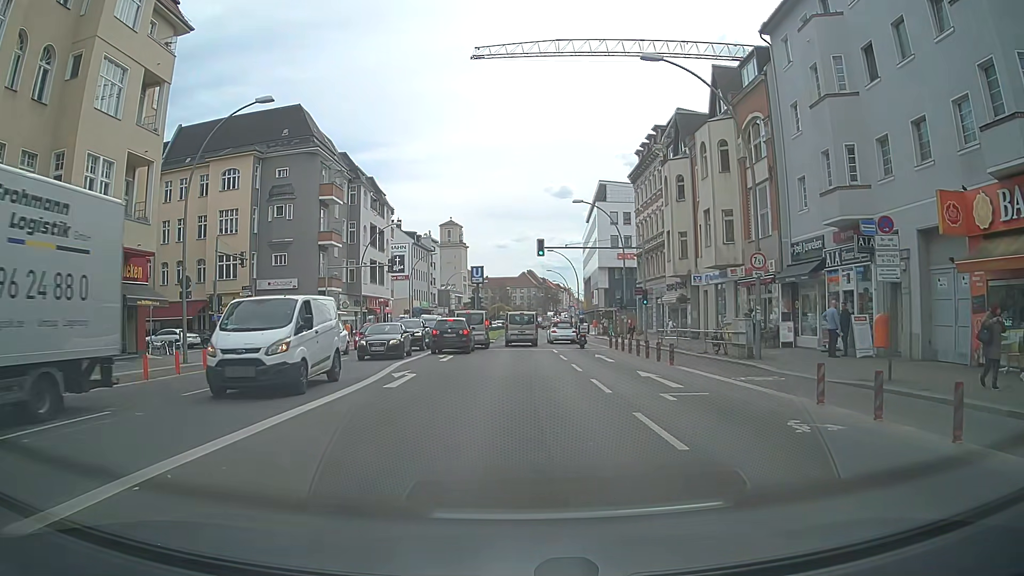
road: primary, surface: asphalt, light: Day
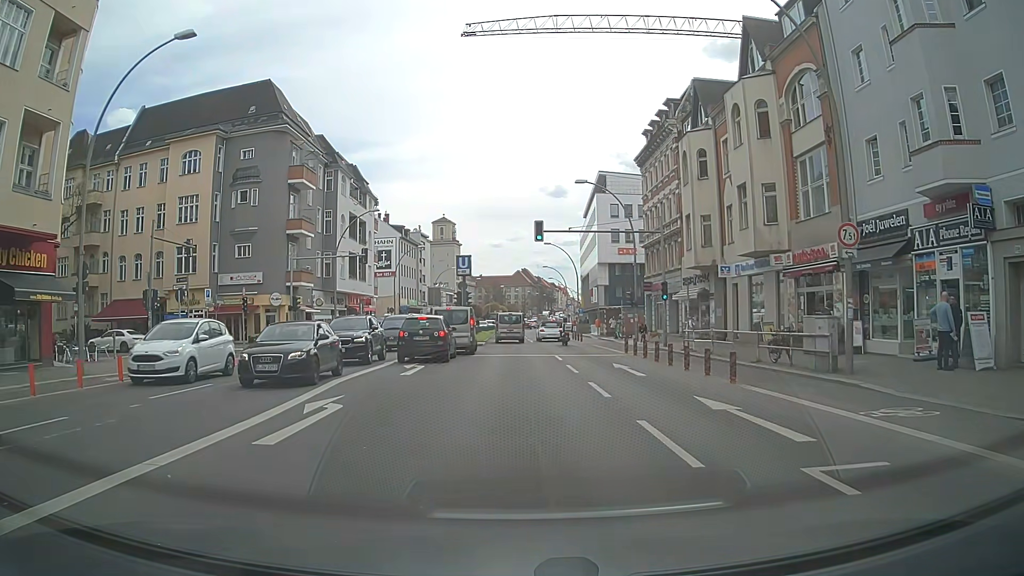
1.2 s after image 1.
(-0.1, +6.9) m; 0°
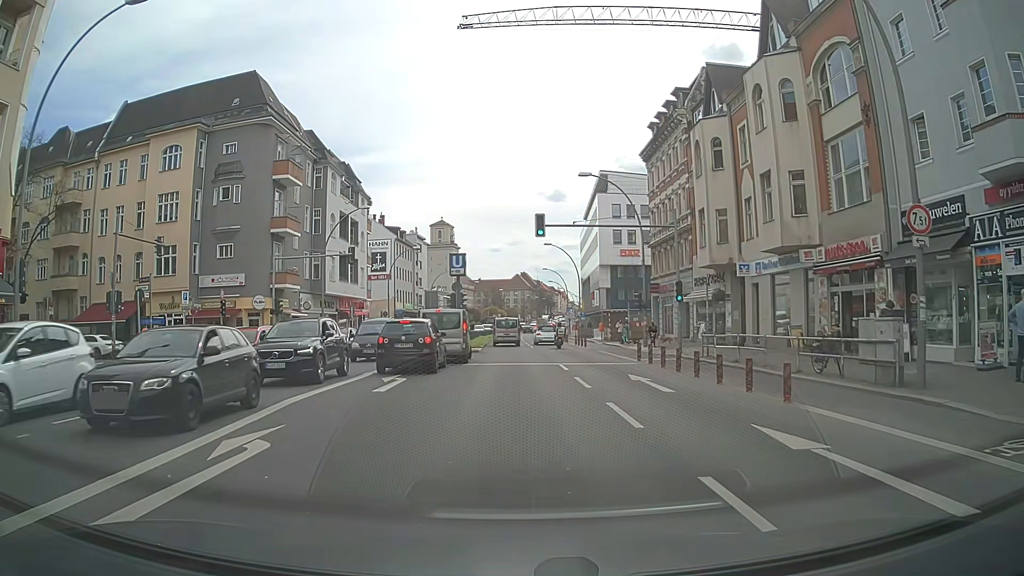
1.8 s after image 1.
(0.0, +3.2) m; +1°
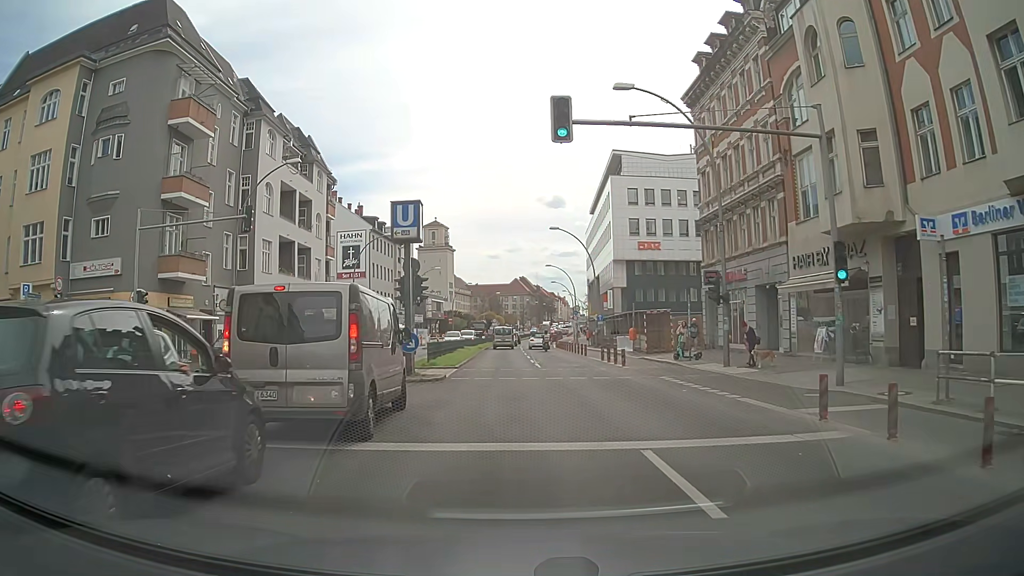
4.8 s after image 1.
(-0.1, +16.5) m; 0°
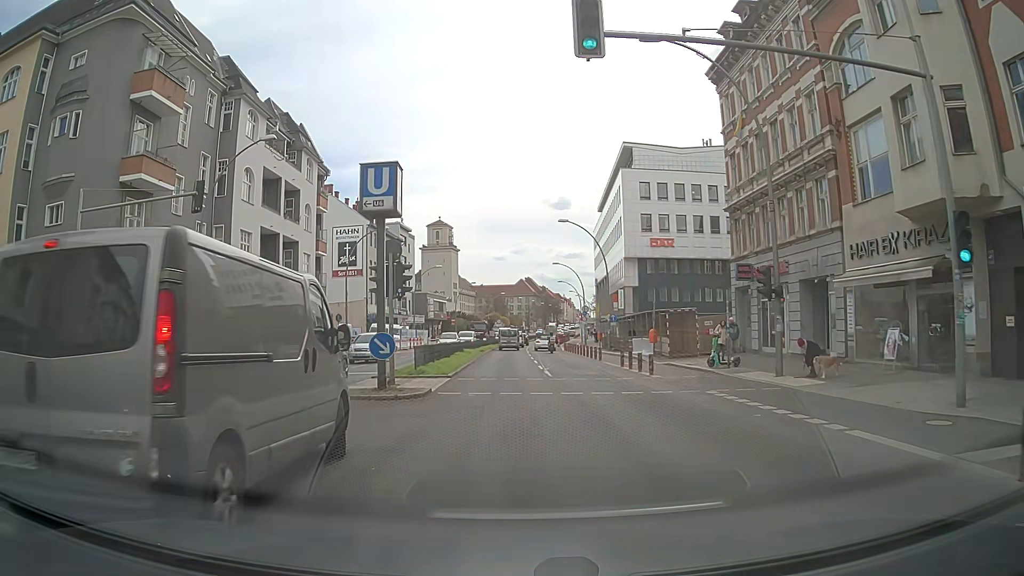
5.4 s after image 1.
(-0.1, +4.9) m; -1°
(0, +10) (0, +20) (-1, +30) (-1, +40) (-1, +50) (0, +60) (0, +70) (0, +80) (0, +90) (+1, +100) m
